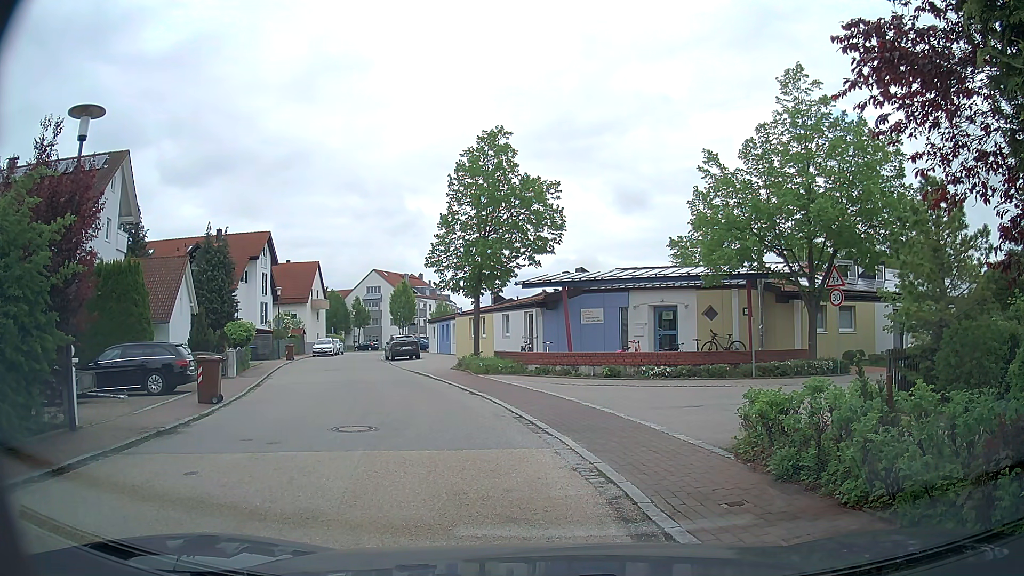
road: residential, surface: asphalt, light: Day
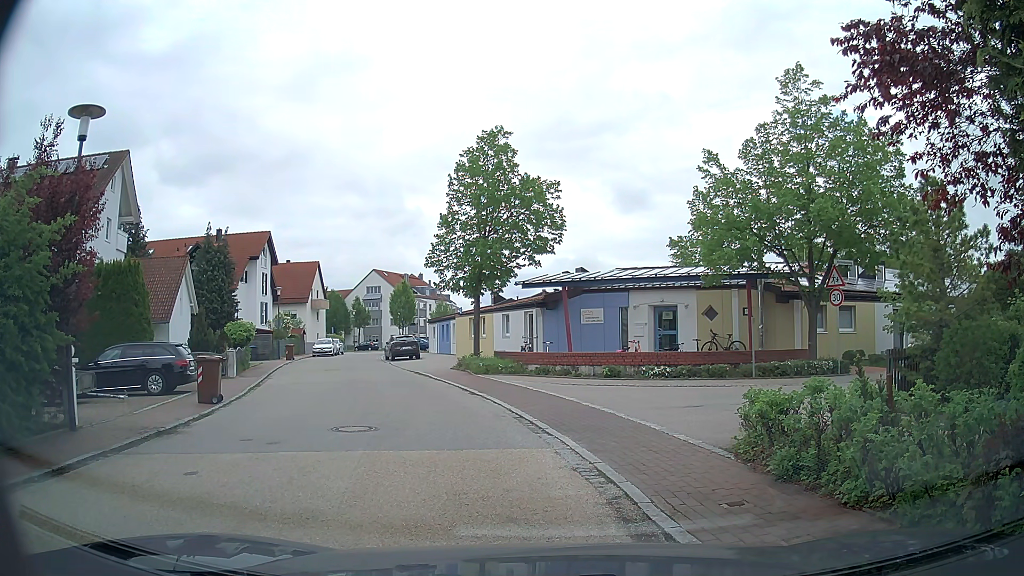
(0.0, 0.0) m; 0°
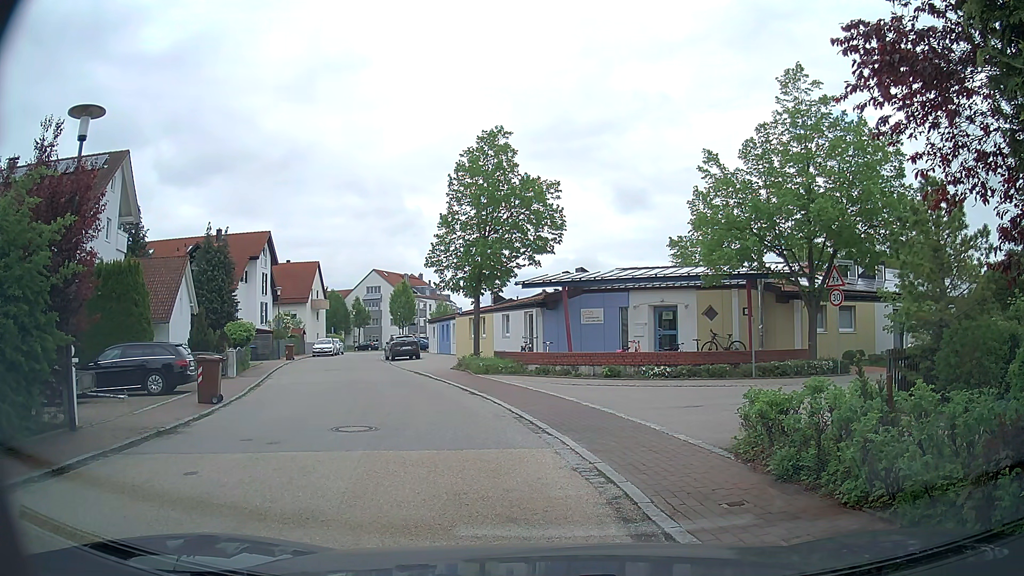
(0.0, 0.0) m; 0°
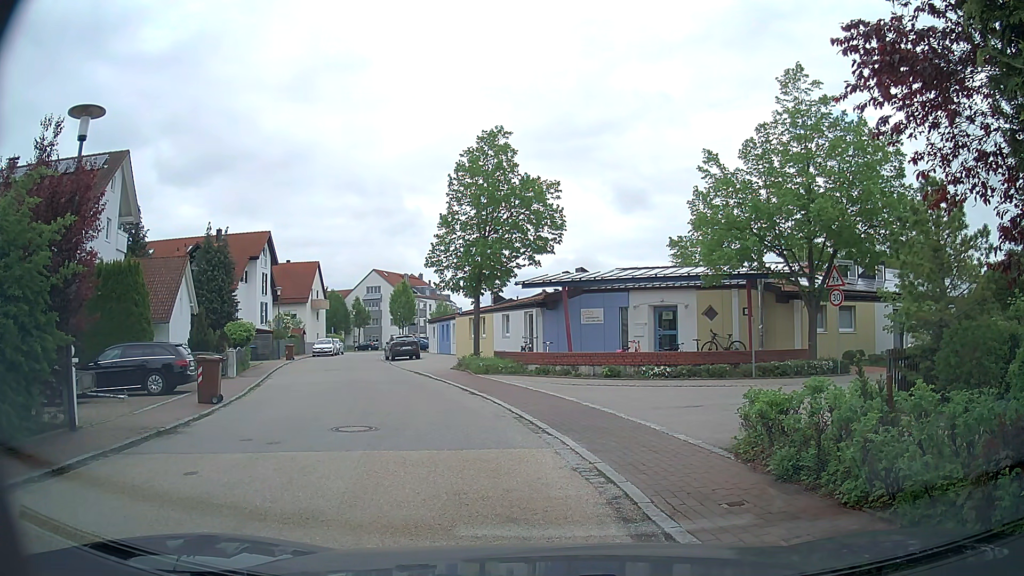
(0.0, 0.0) m; 0°
